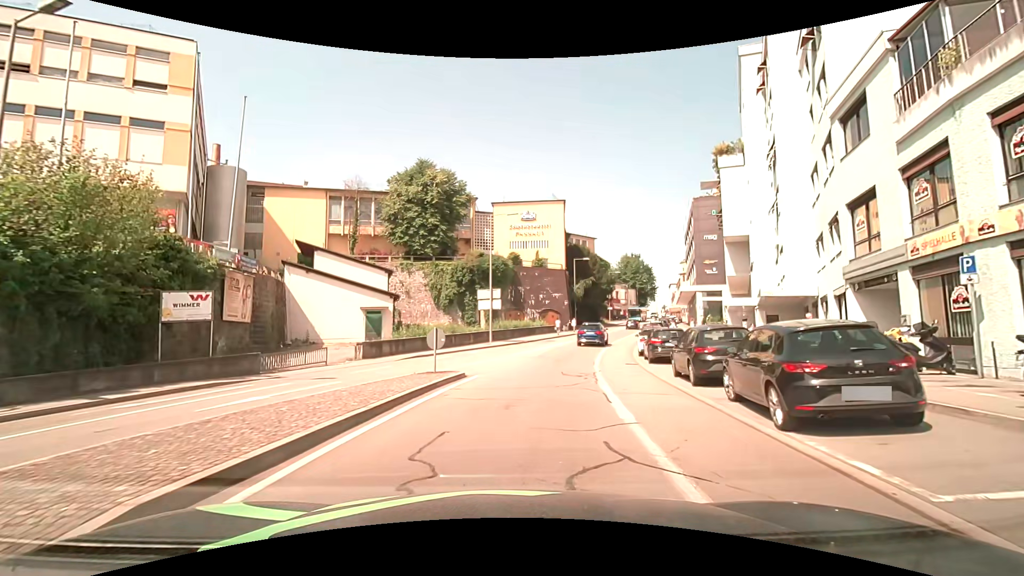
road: tertiary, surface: asphalt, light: Day
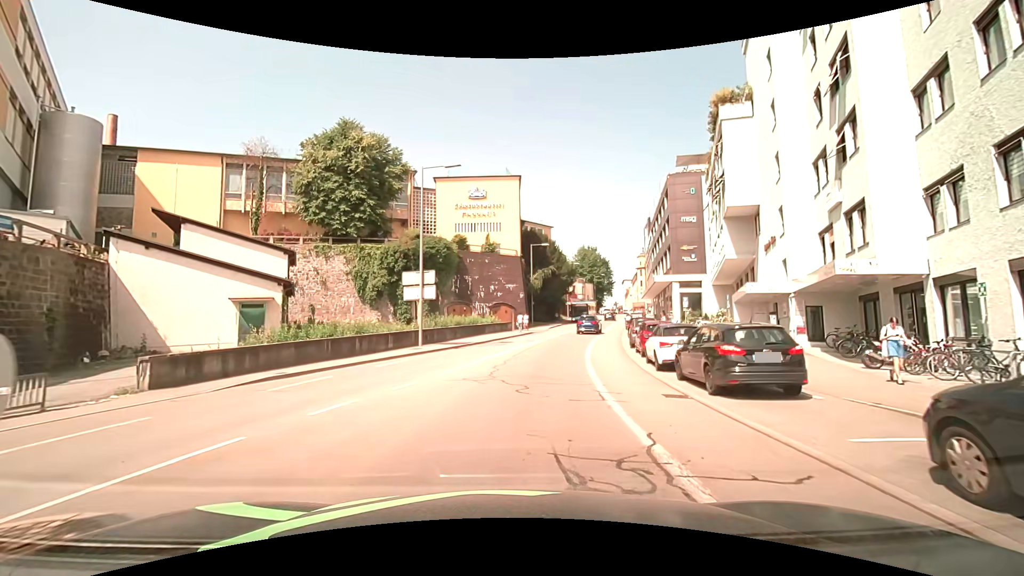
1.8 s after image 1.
(+0.5, +11.2) m; +6°
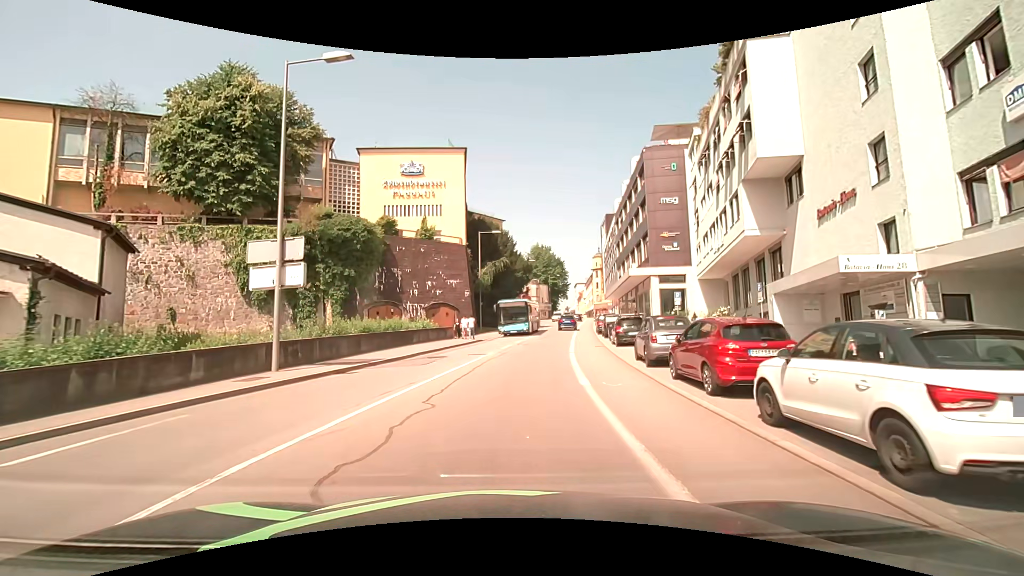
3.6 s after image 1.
(+0.5, +11.5) m; +5°
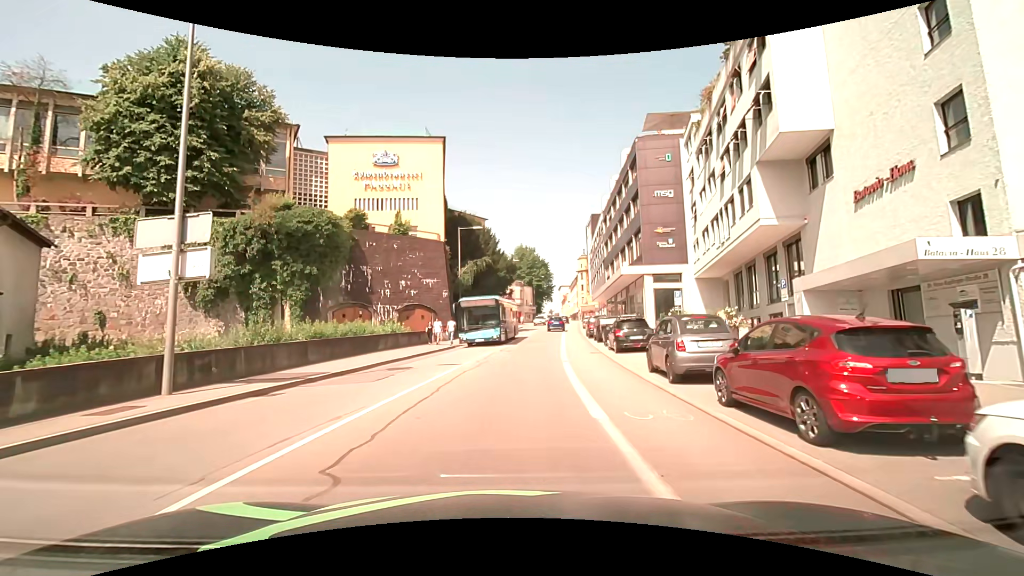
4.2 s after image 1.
(+0.1, +3.8) m; +2°
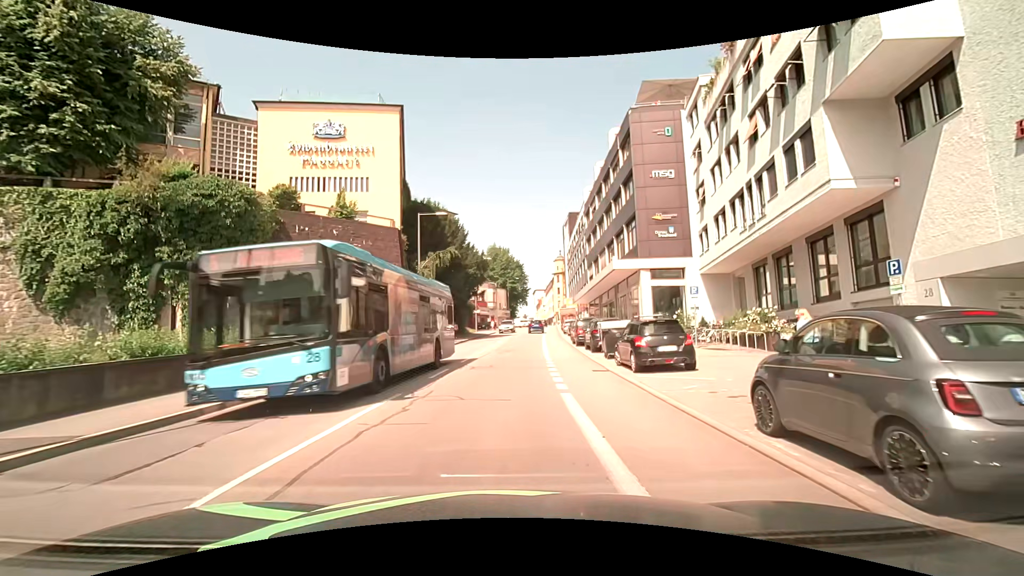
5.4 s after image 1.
(+0.3, +7.6) m; +4°
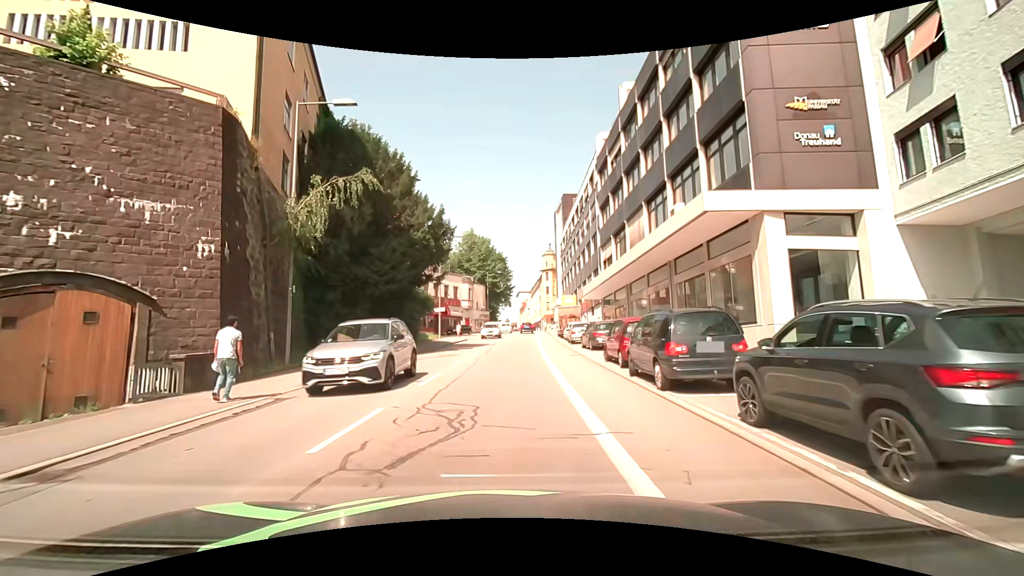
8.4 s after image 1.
(+0.1, +20.0) m; +1°
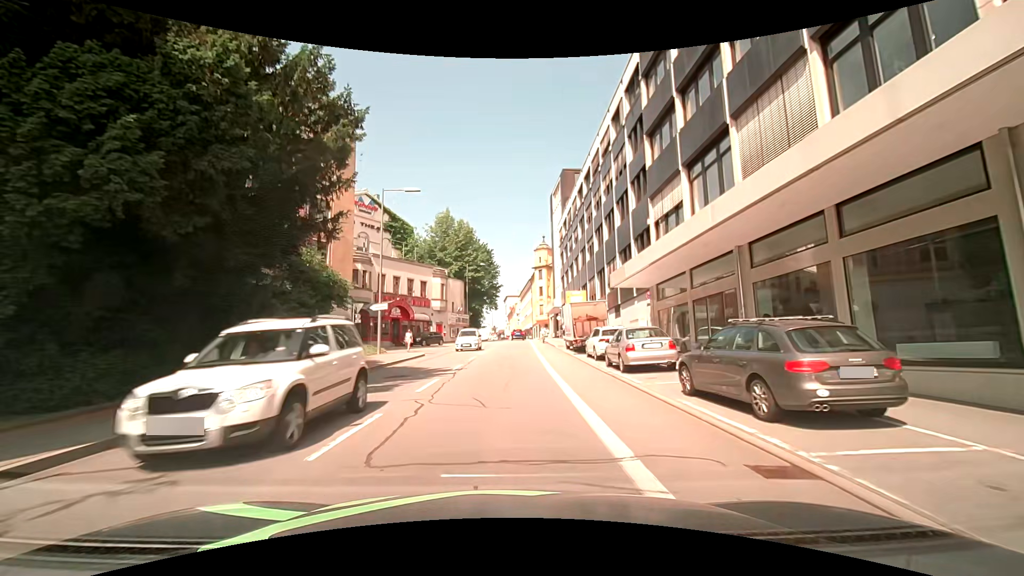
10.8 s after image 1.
(+0.5, +18.4) m; +1°
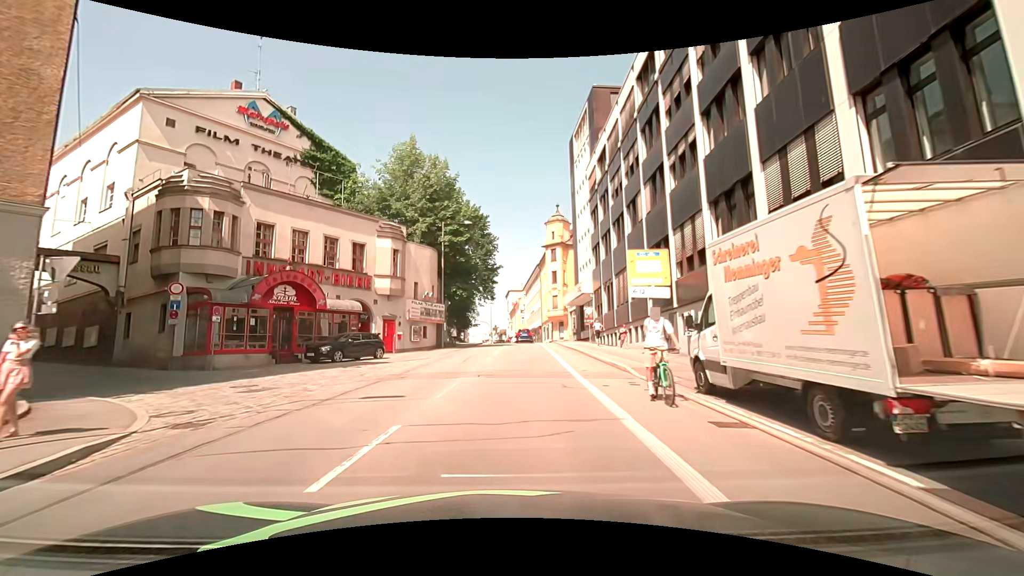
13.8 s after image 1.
(-0.1, +25.1) m; -1°
